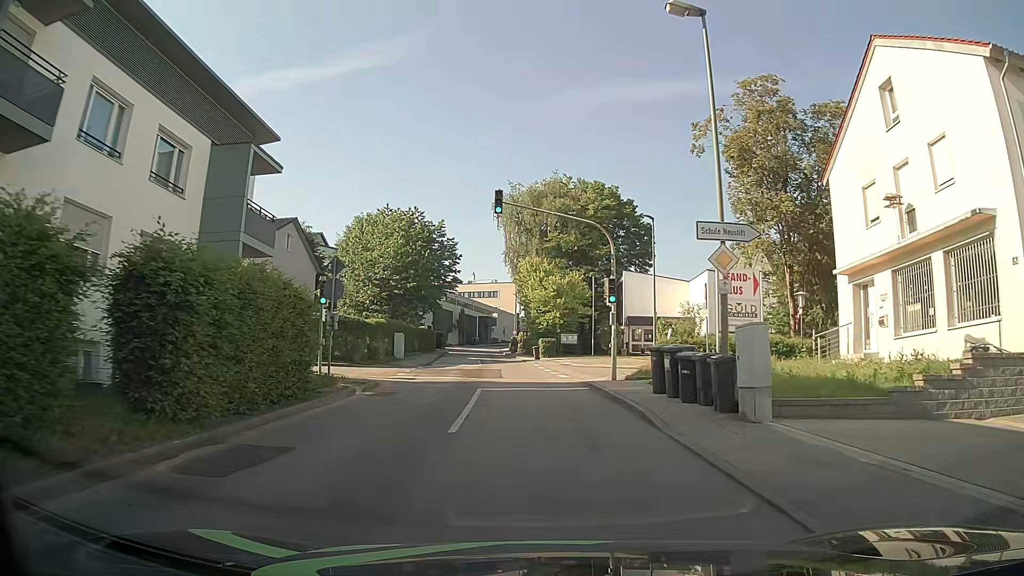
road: unclassified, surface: asphalt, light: Day
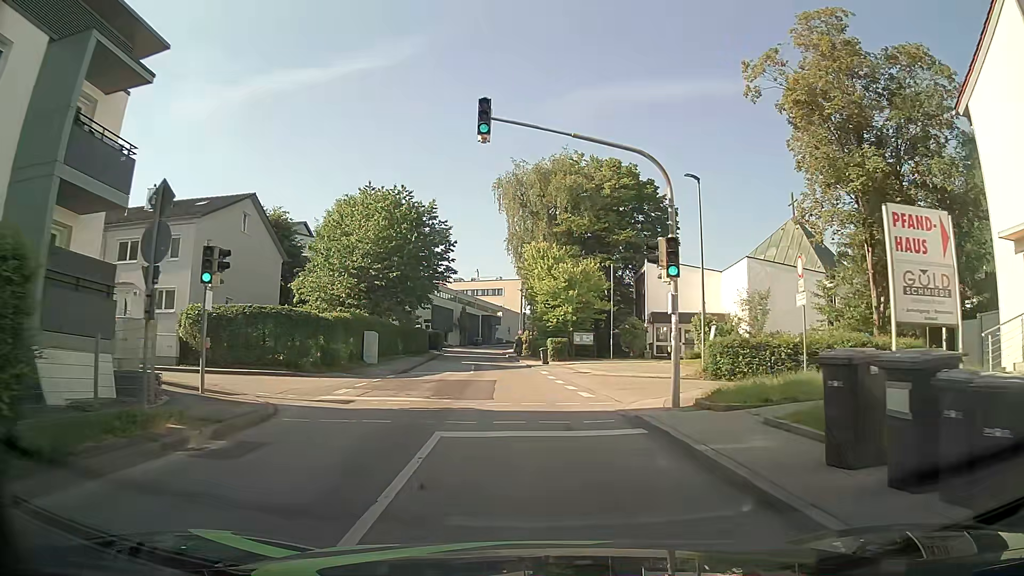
(0.0, +9.0) m; 0°
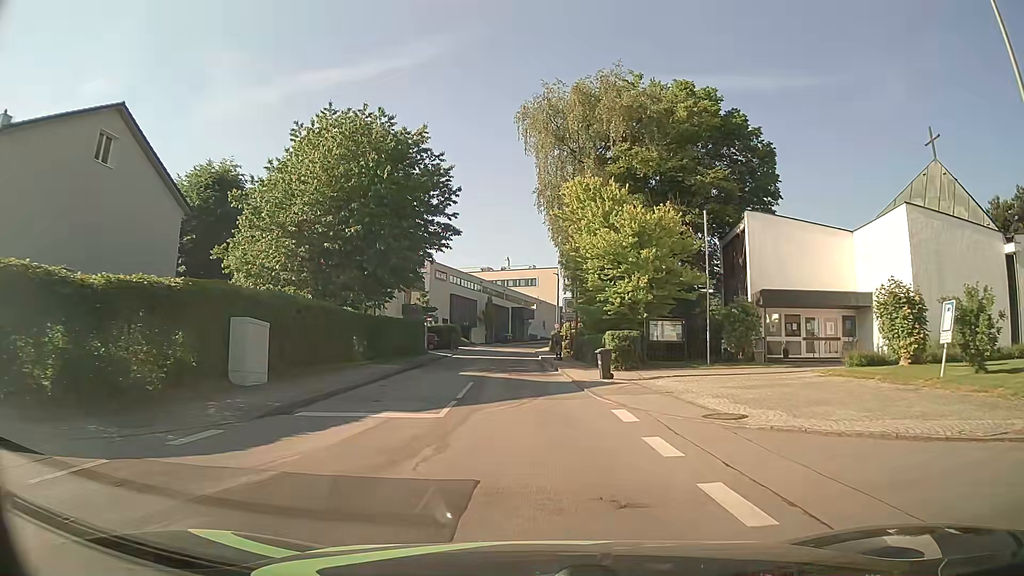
(-0.5, +18.0) m; -2°
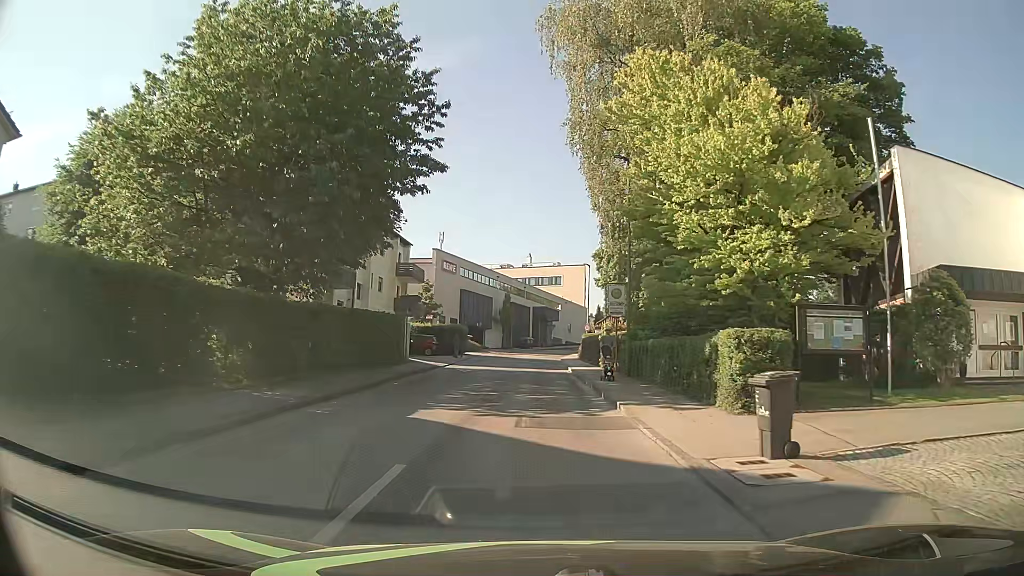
(-0.5, +13.6) m; -3°
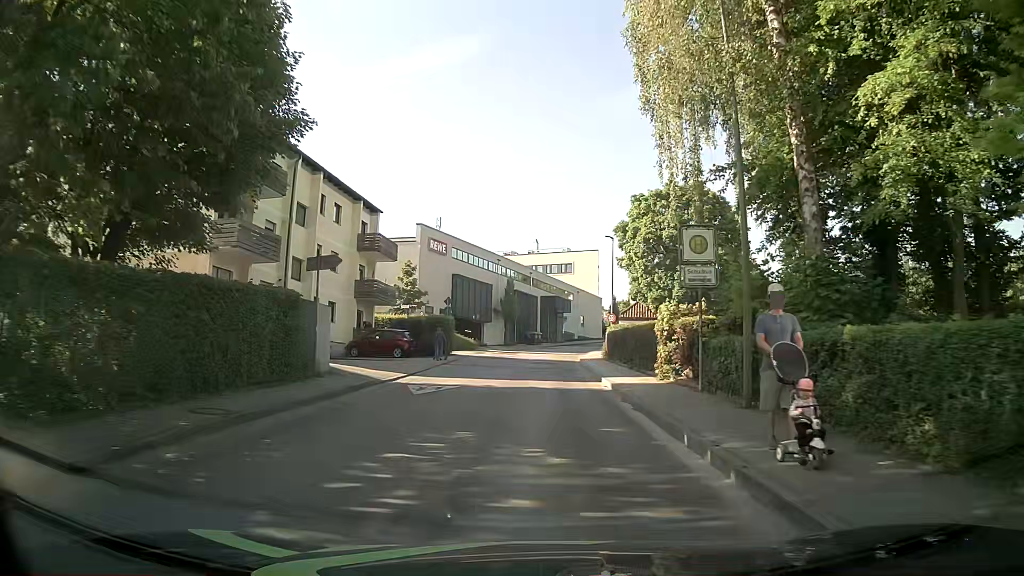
(-0.1, +13.5) m; 0°
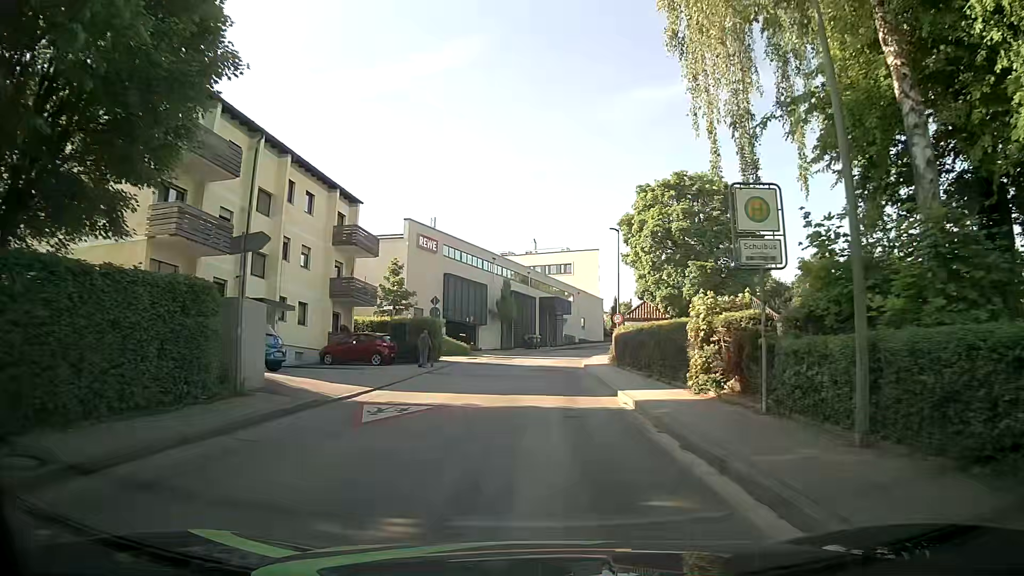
(0.0, +4.5) m; 0°
